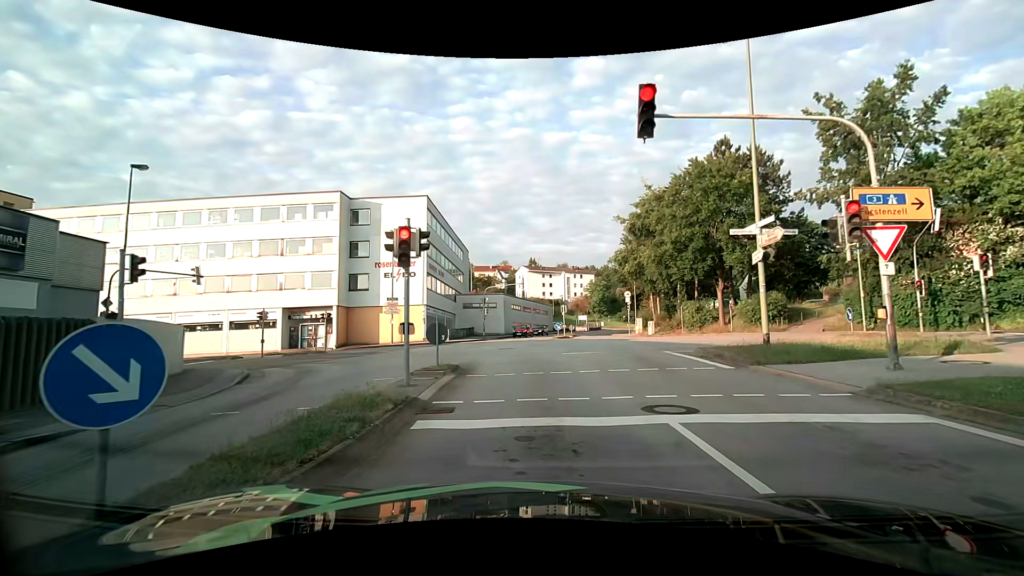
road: tertiary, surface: asphalt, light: Day
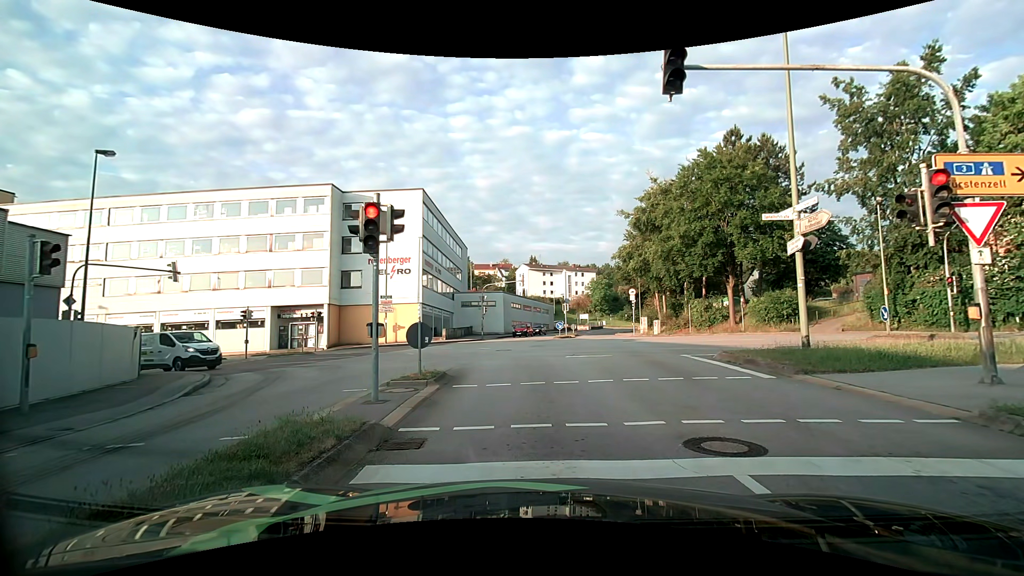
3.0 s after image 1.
(-0.1, +1.9) m; -2°
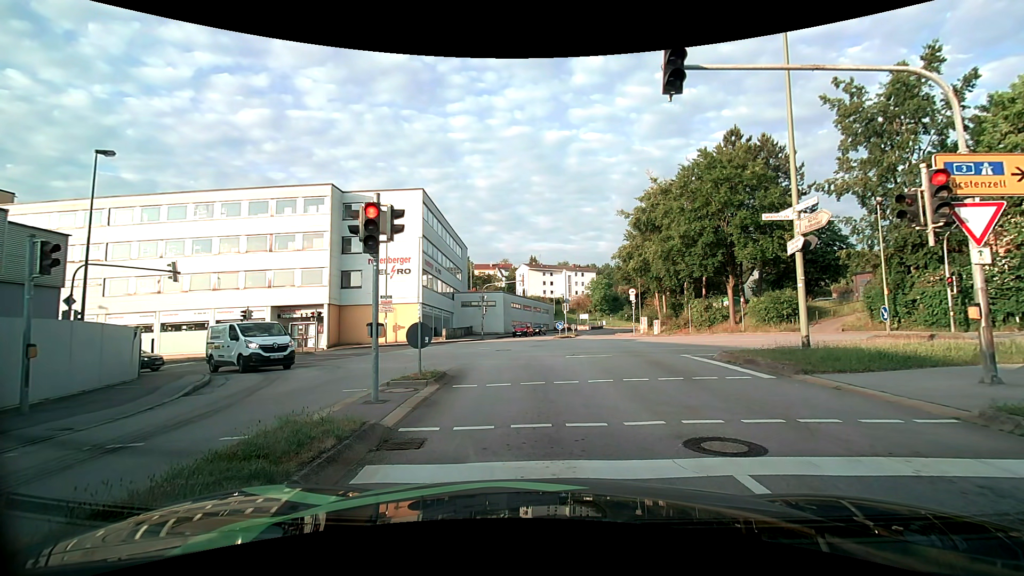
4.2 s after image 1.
(0.0, 0.0) m; 0°
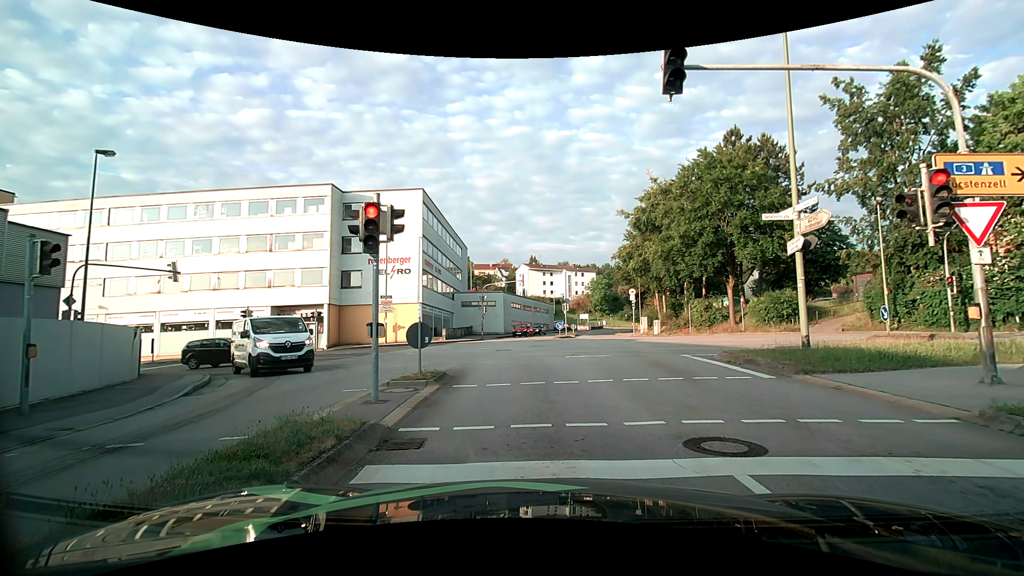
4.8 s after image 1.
(0.0, 0.0) m; 0°
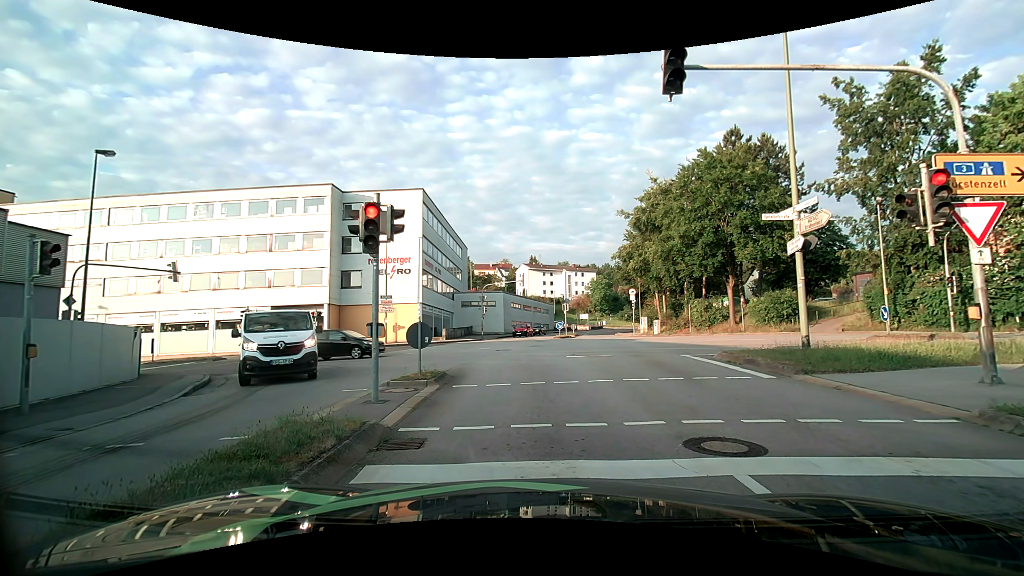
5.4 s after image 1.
(0.0, 0.0) m; 0°
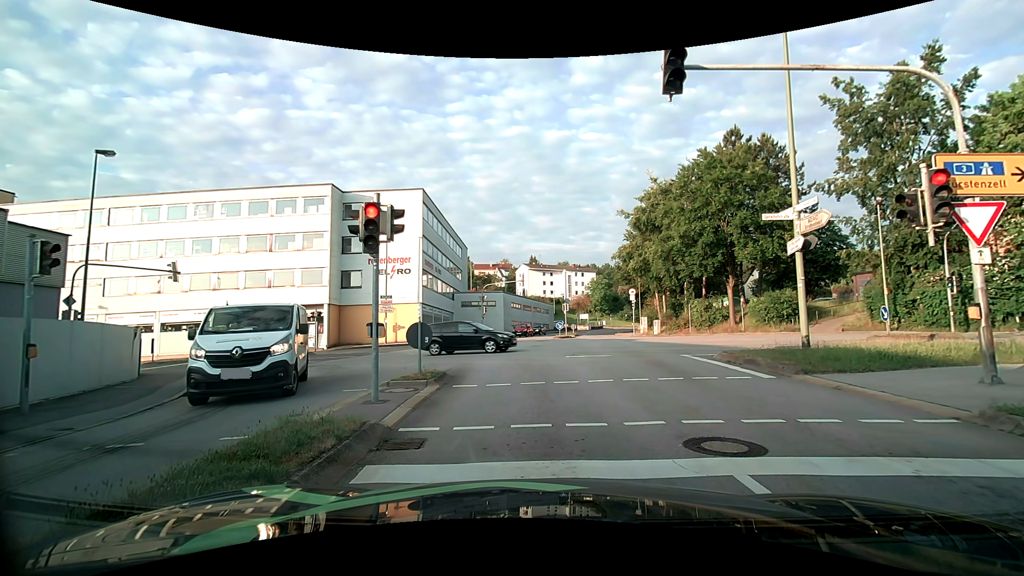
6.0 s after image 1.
(0.0, 0.0) m; 0°
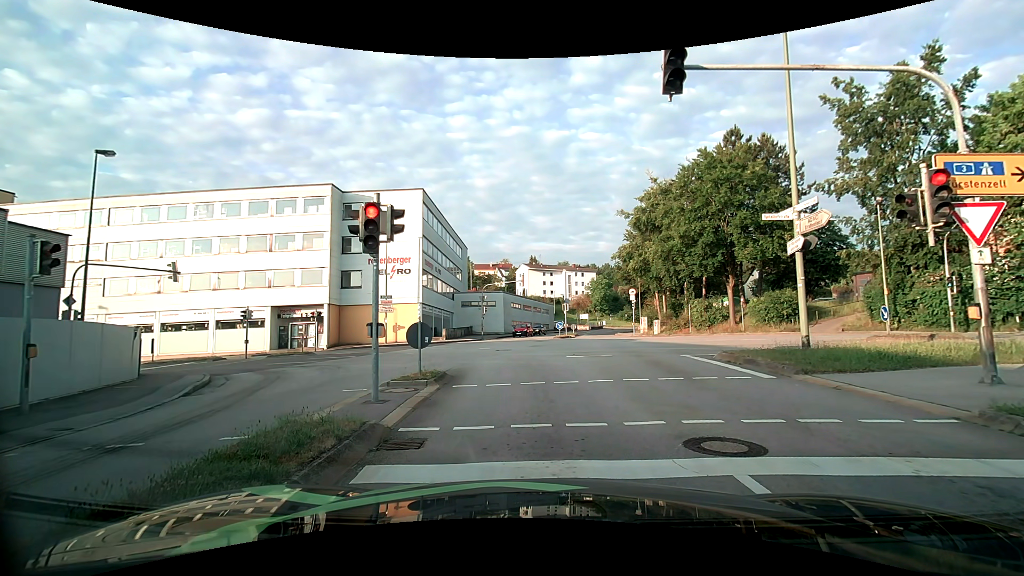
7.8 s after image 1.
(0.0, 0.0) m; 0°
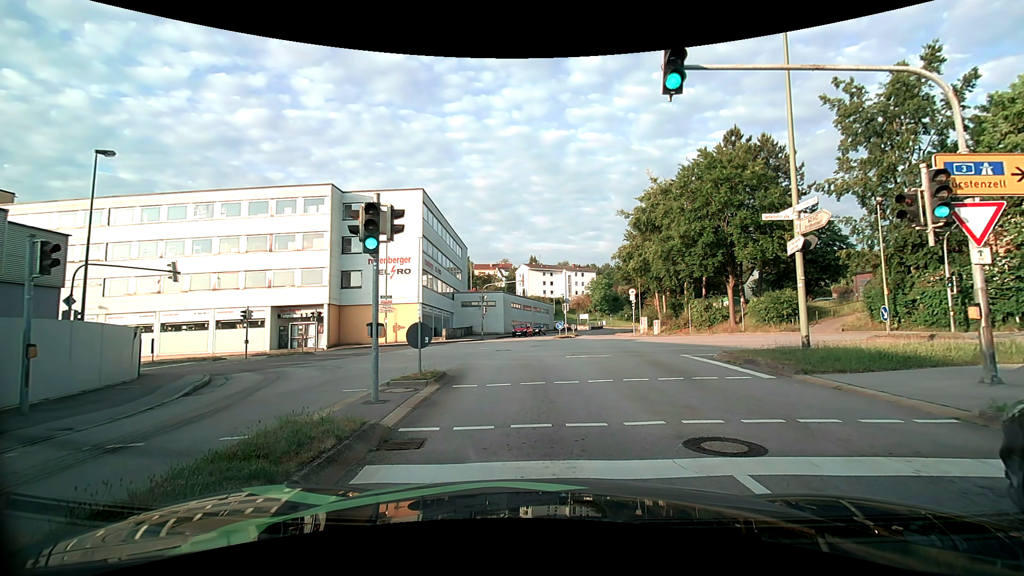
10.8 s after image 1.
(0.0, 0.0) m; 0°
(0, +10) (-1, +20) (-4, +29) (-11, +36) (-21, +38) (-31, +38) (-41, +38) (-51, +38) (-61, +38) (-71, +38) m
